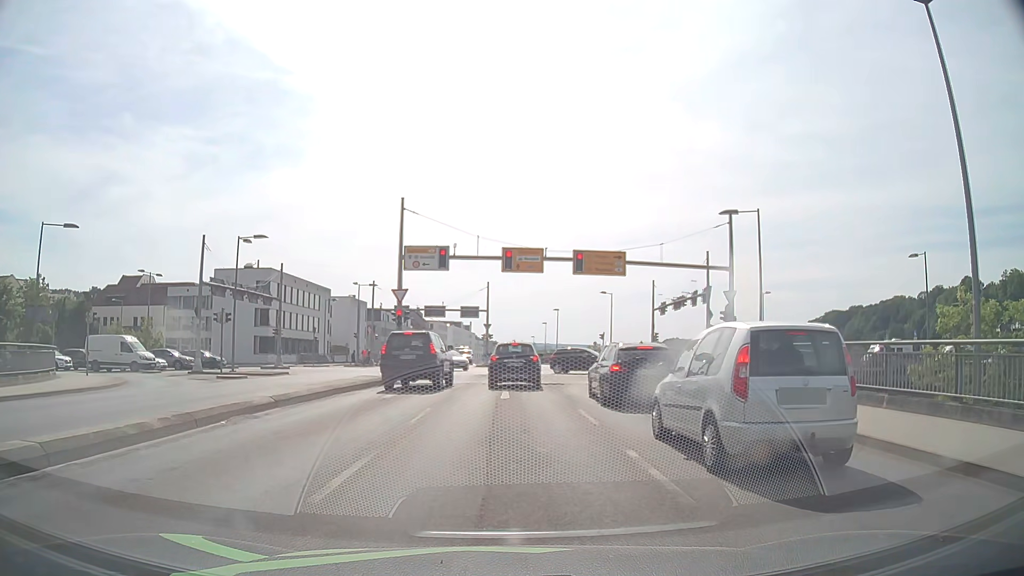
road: residential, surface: asphalt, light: Day
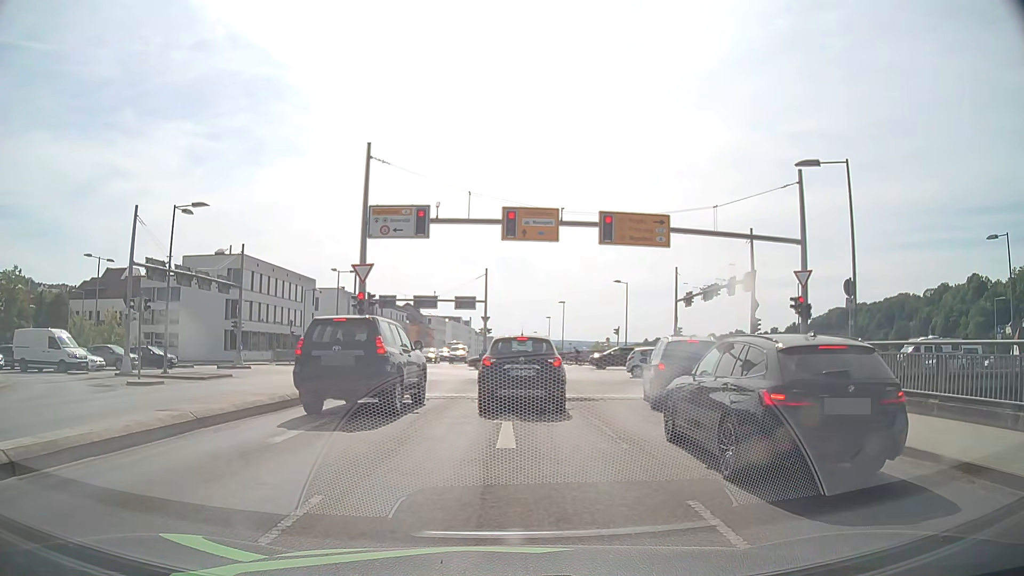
(0.0, +8.7) m; +1°
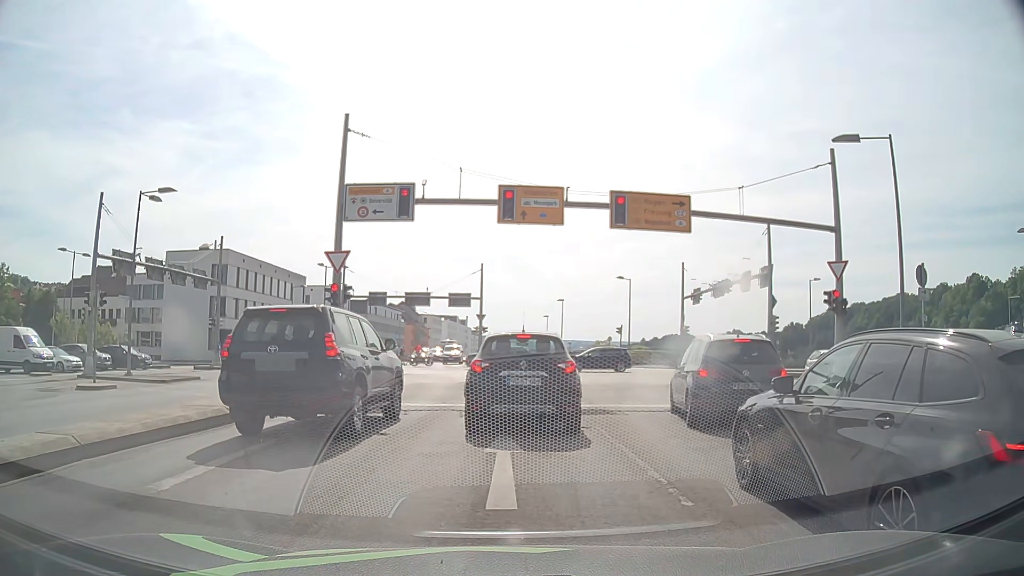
(0.0, +3.2) m; -1°
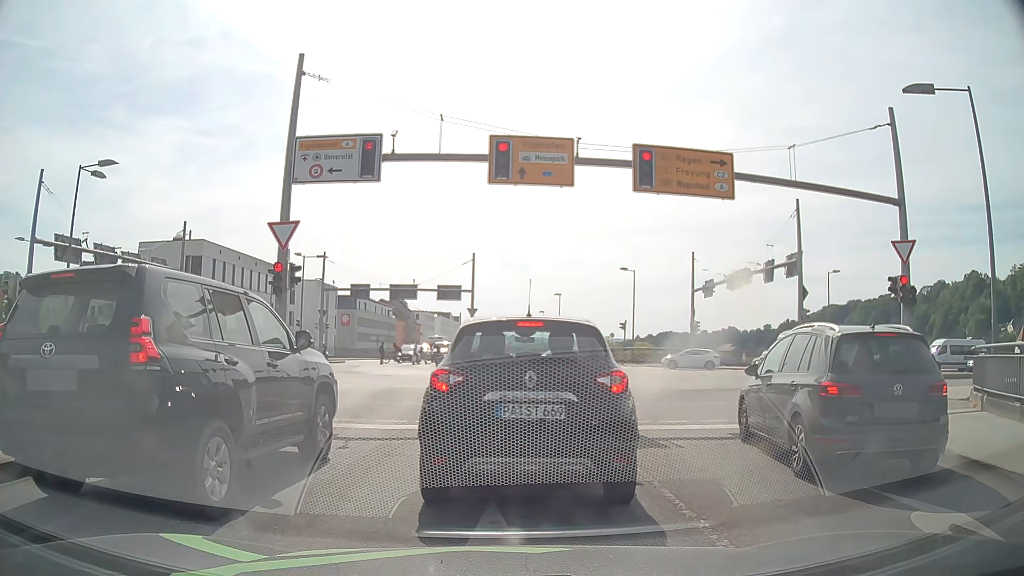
(+0.1, +4.6) m; +2°
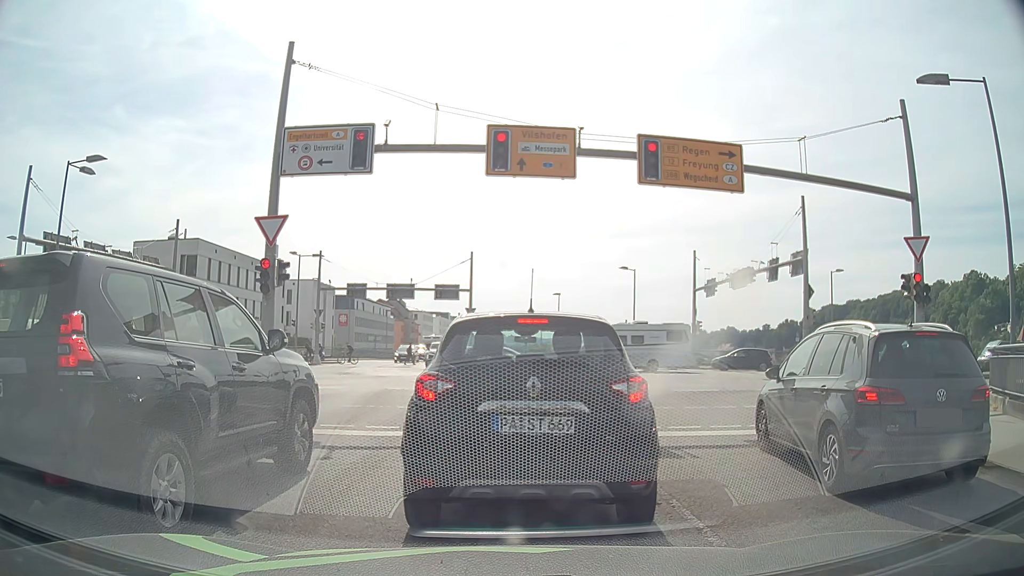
(0.0, +0.8) m; 0°
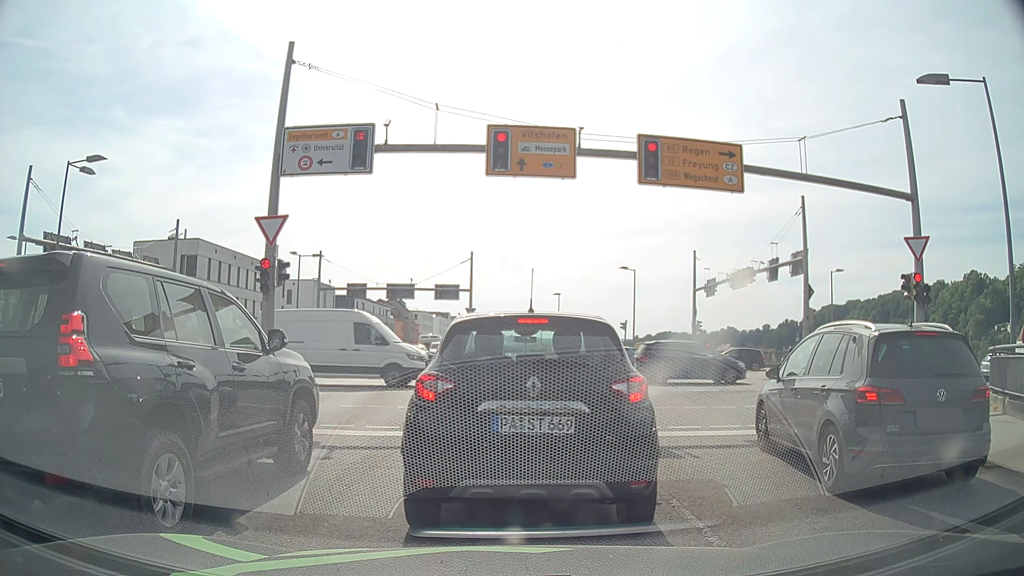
(0.0, 0.0) m; 0°
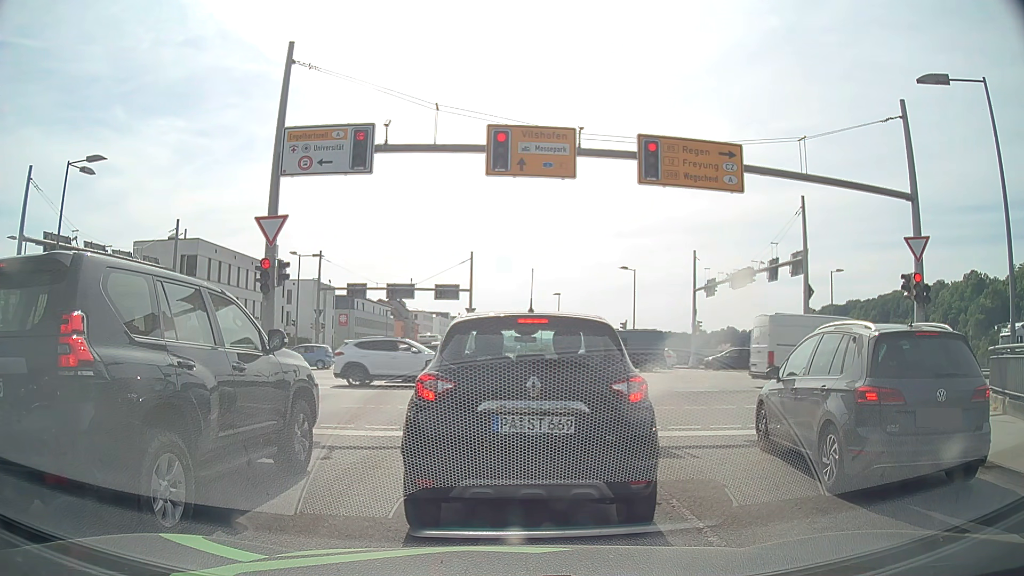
(0.0, 0.0) m; 0°
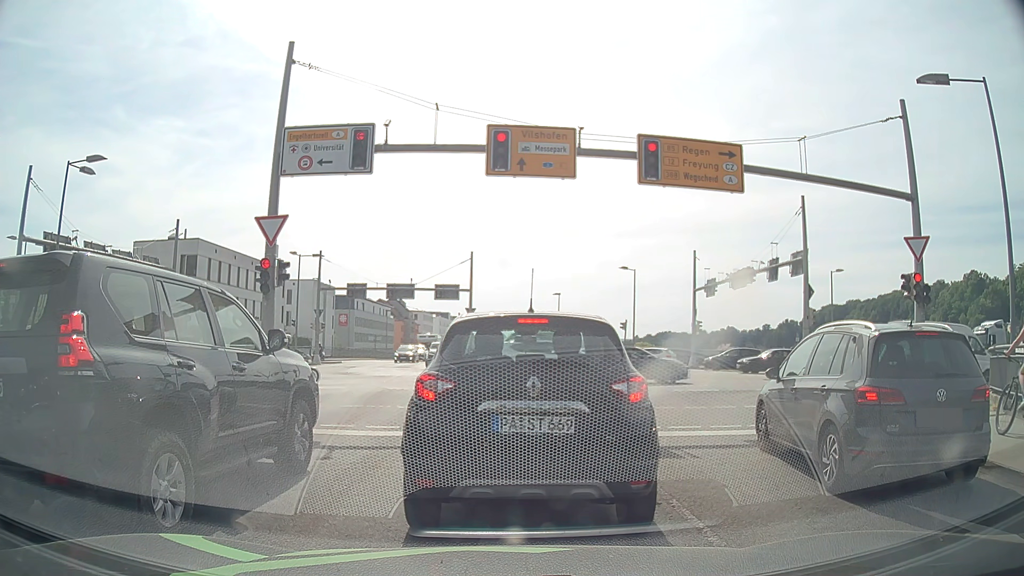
(0.0, 0.0) m; 0°
(0, +10) (0, +20) (0, +30) (0, +40) (0, +50) (-1, +60) (-1, +70) (-2, +80) (-2, +90) (-2, +100) m
